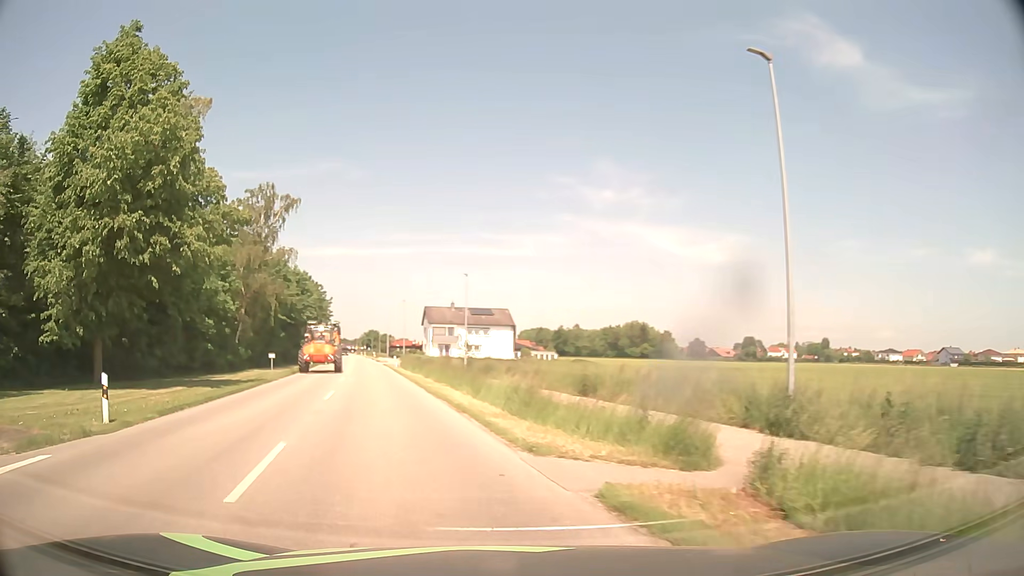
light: Day
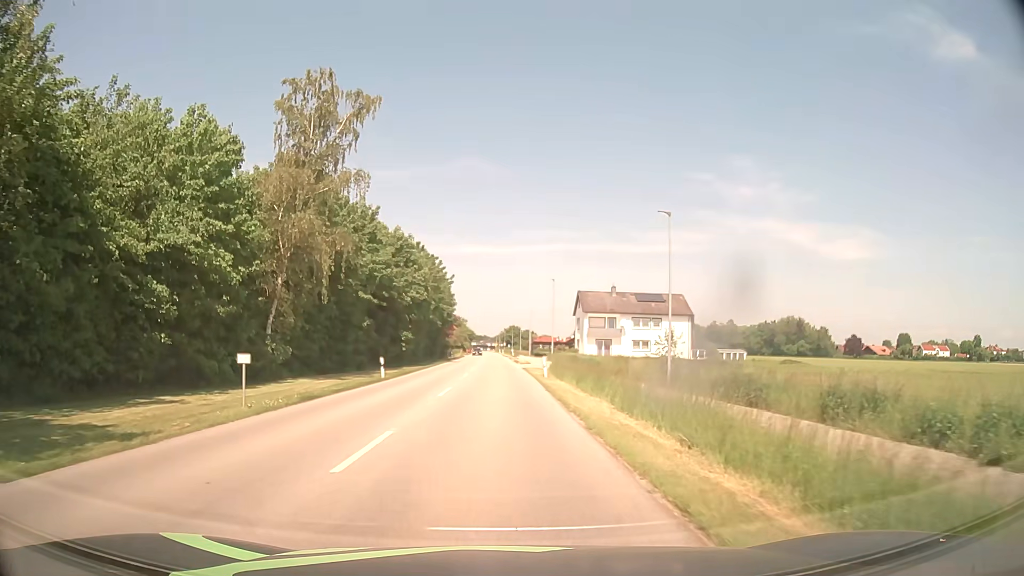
(-4.1, +24.7) m; -12°
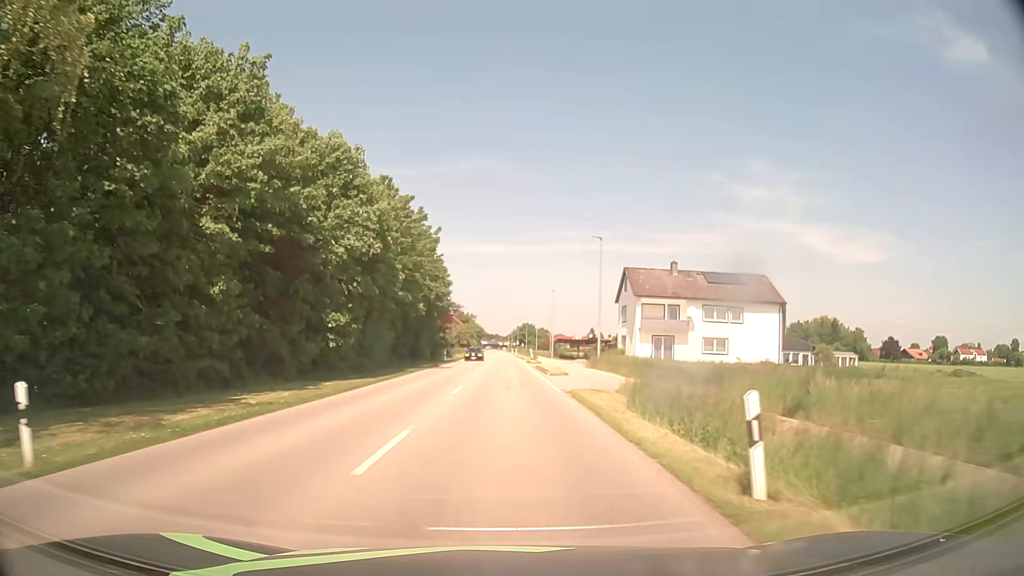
(-0.4, +25.8) m; -1°
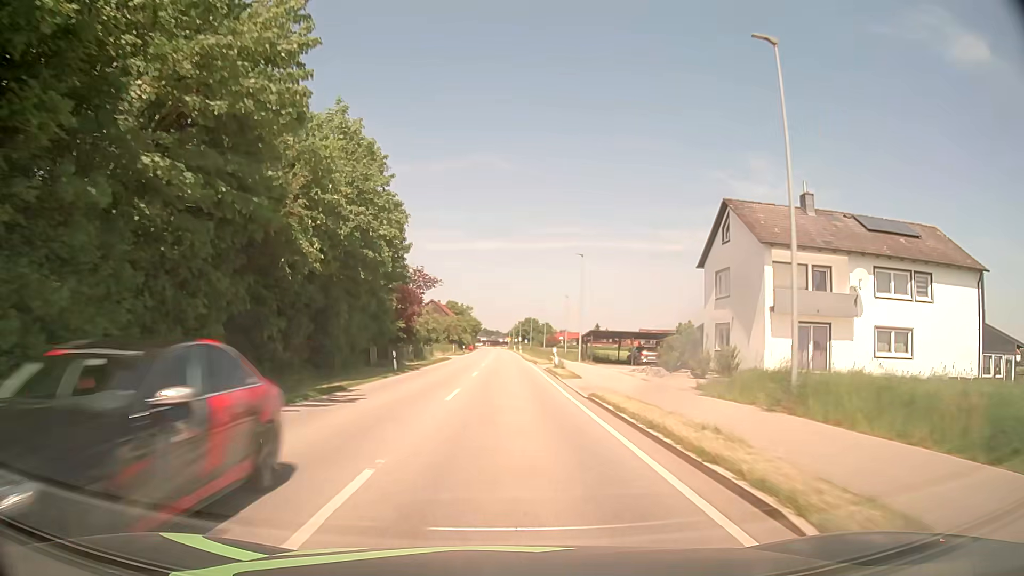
(0.0, +28.6) m; 0°
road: secondary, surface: asphalt
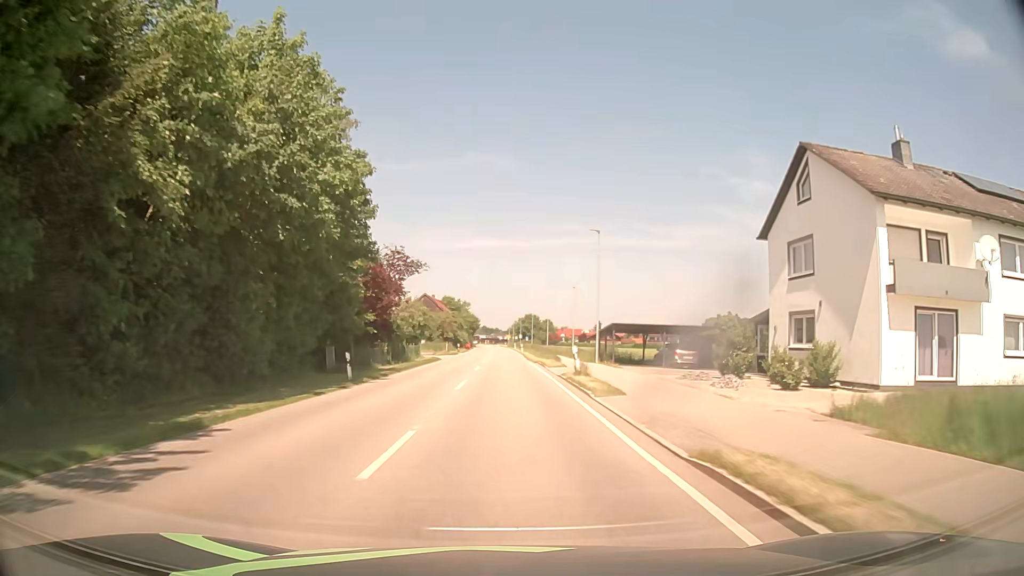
(0.0, +9.7) m; 0°
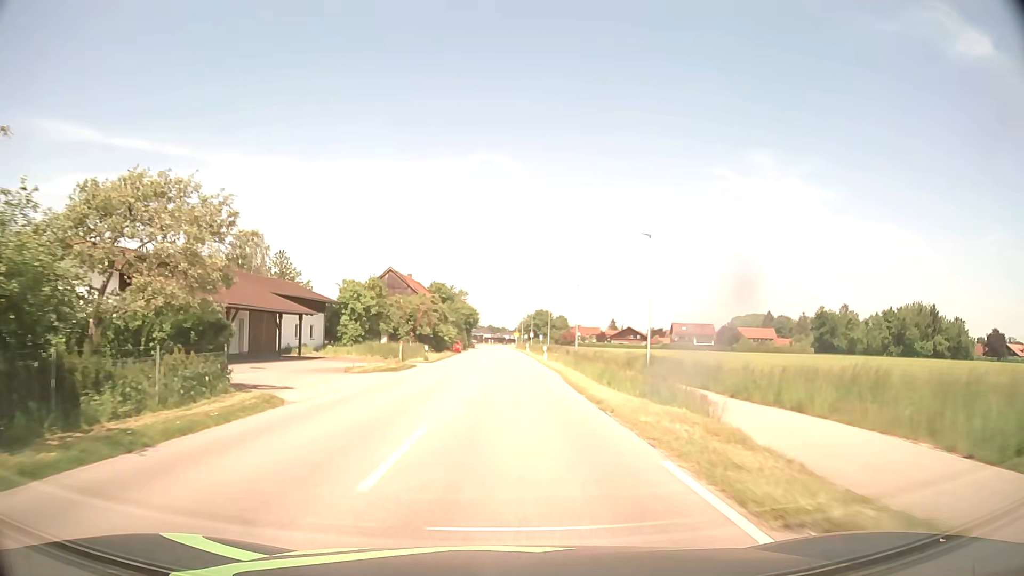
(-0.2, +38.3) m; 0°
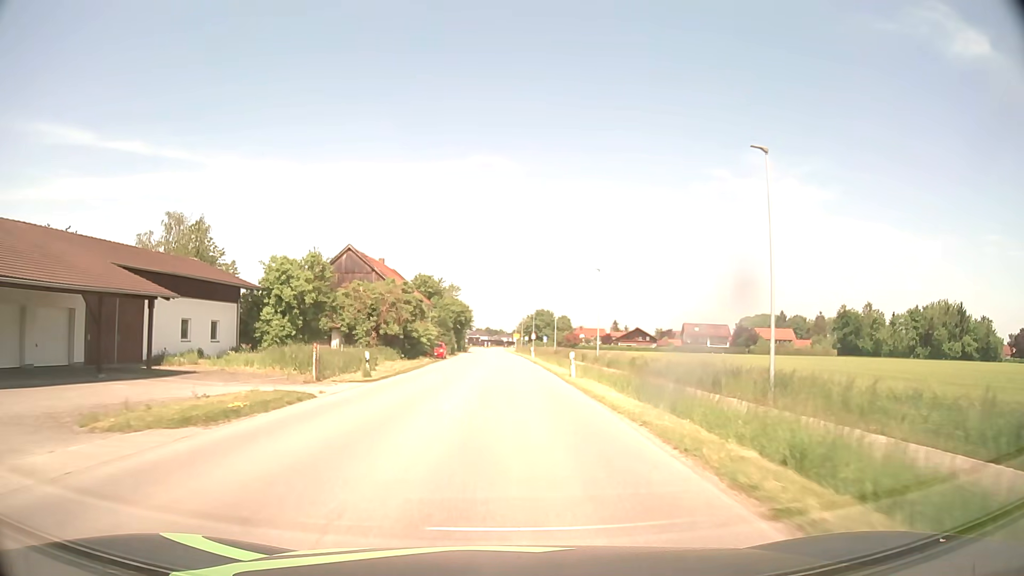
(-0.1, +18.6) m; 0°
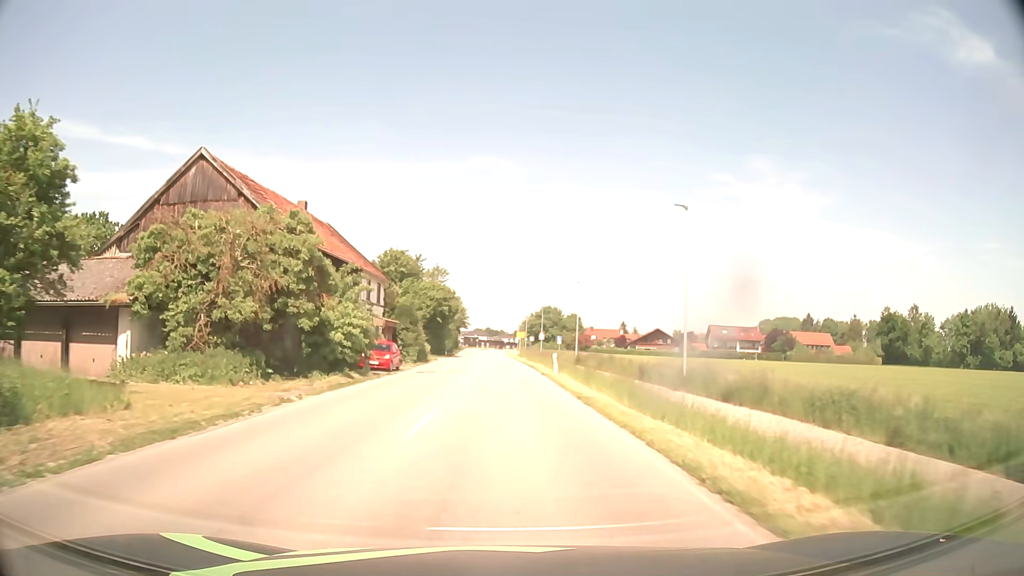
(+0.1, +28.0) m; 0°
